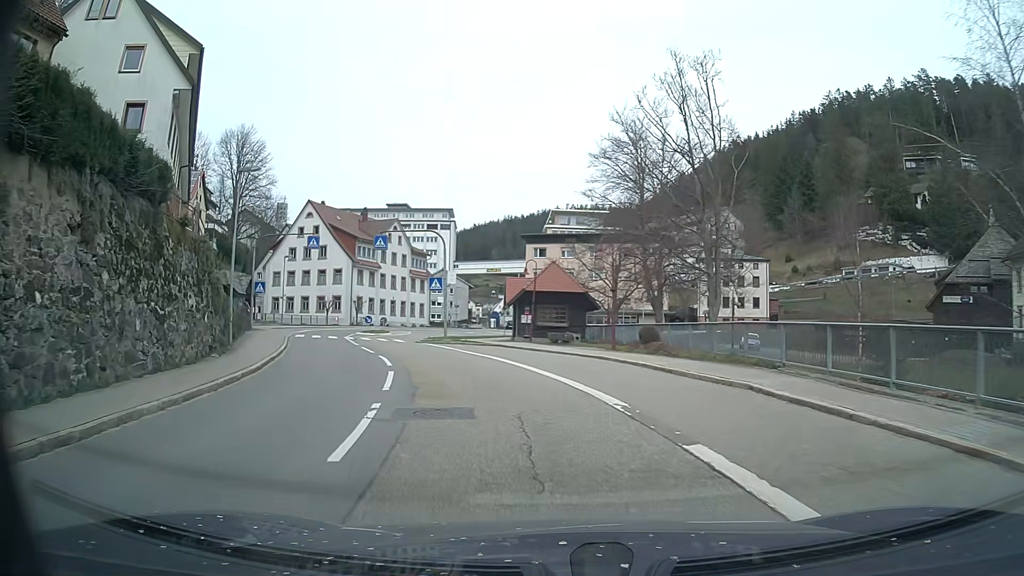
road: secondary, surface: asphalt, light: Day
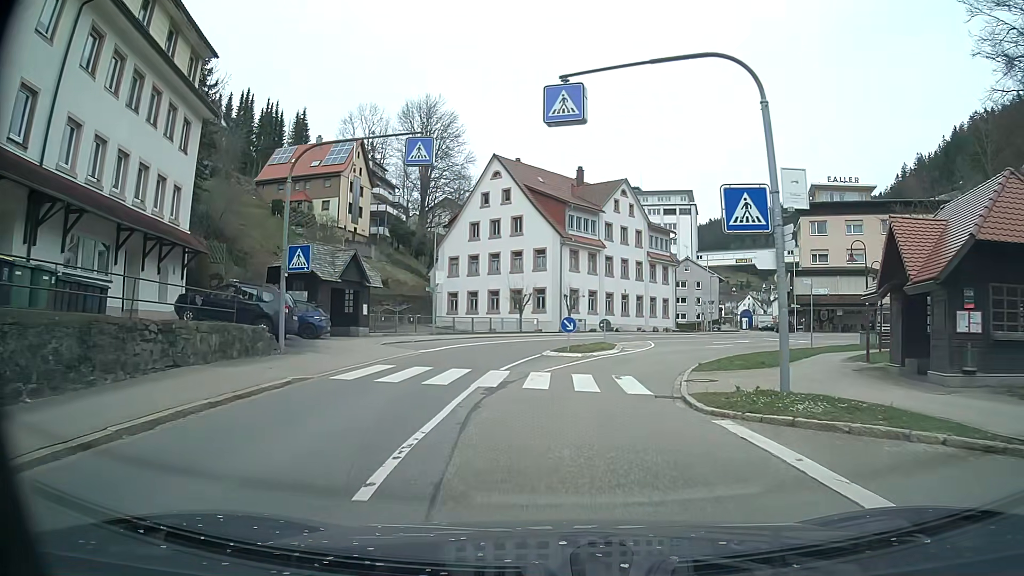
(-5.3, +24.9) m; -21°
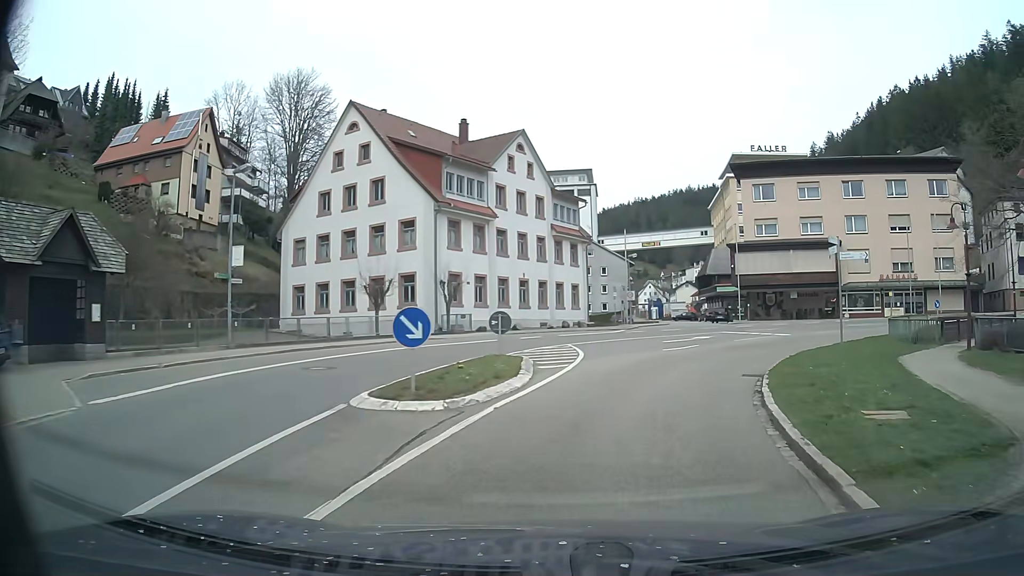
(+0.9, +14.6) m; +11°
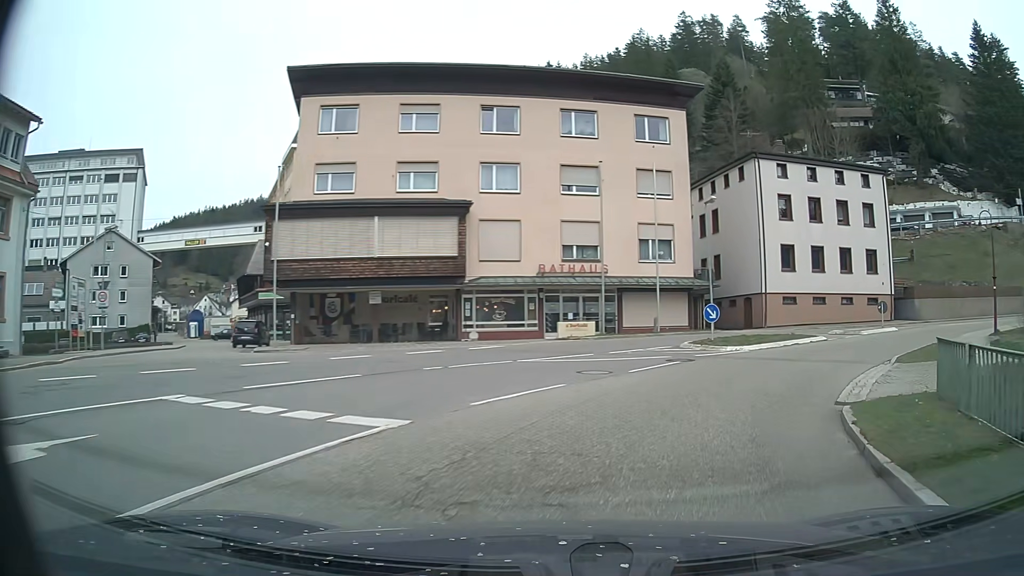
(+6.7, +25.0) m; +37°
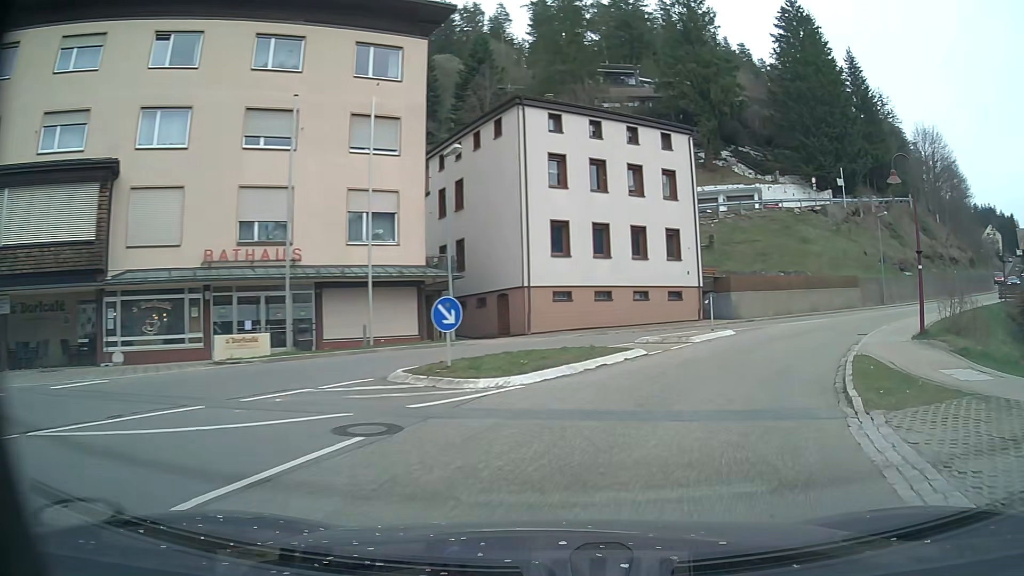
(+1.8, +10.5) m; +21°
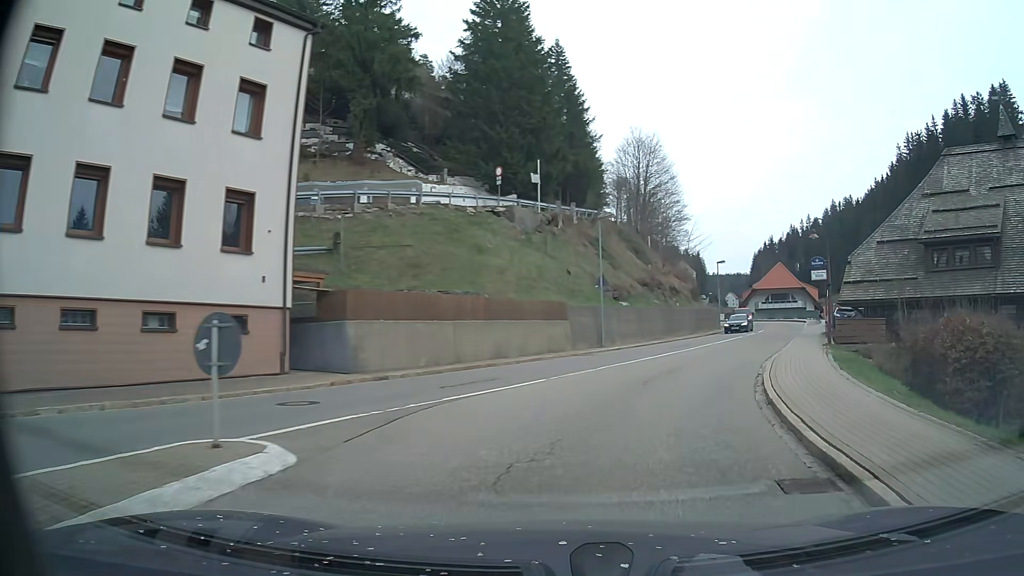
(+4.3, +15.7) m; +30°
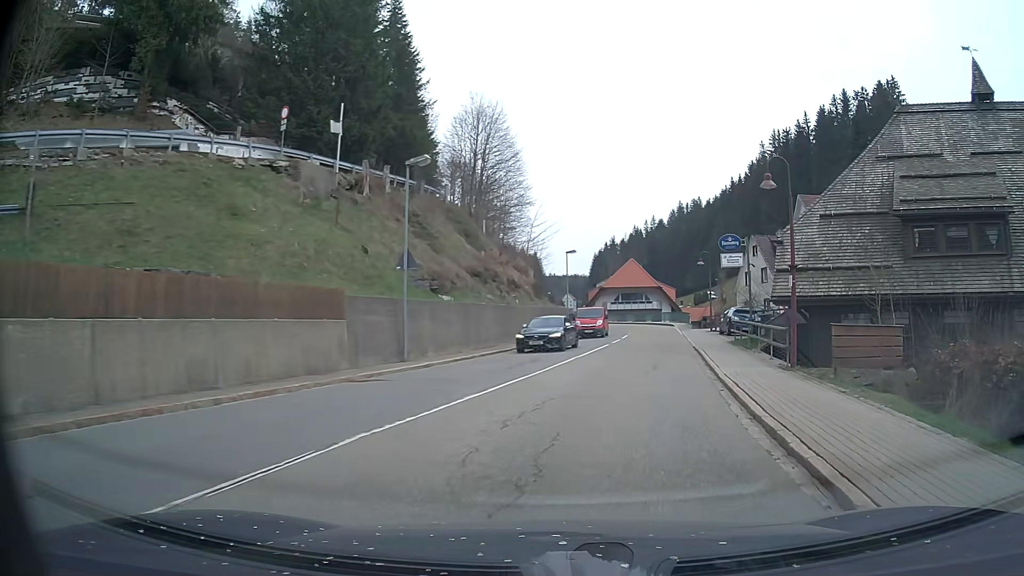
(+1.4, +11.4) m; +14°
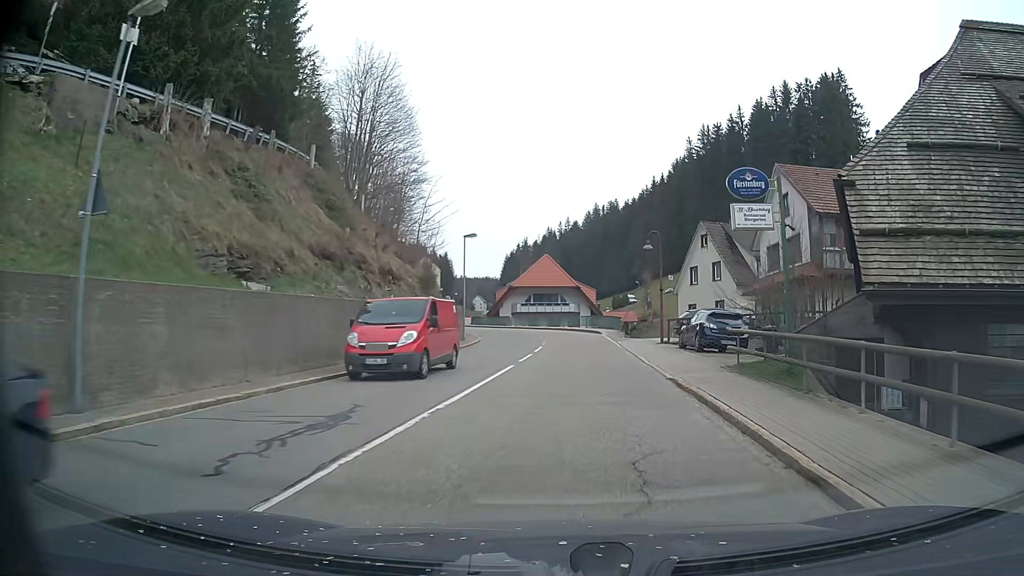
(+0.9, +12.1) m; +8°
(0, +10) (+1, +20) (+1, +30) (+1, +40) (0, +50) (-3, +60) (-7, +69) (-11, +78) (-13, +88) (-15, +98) m
